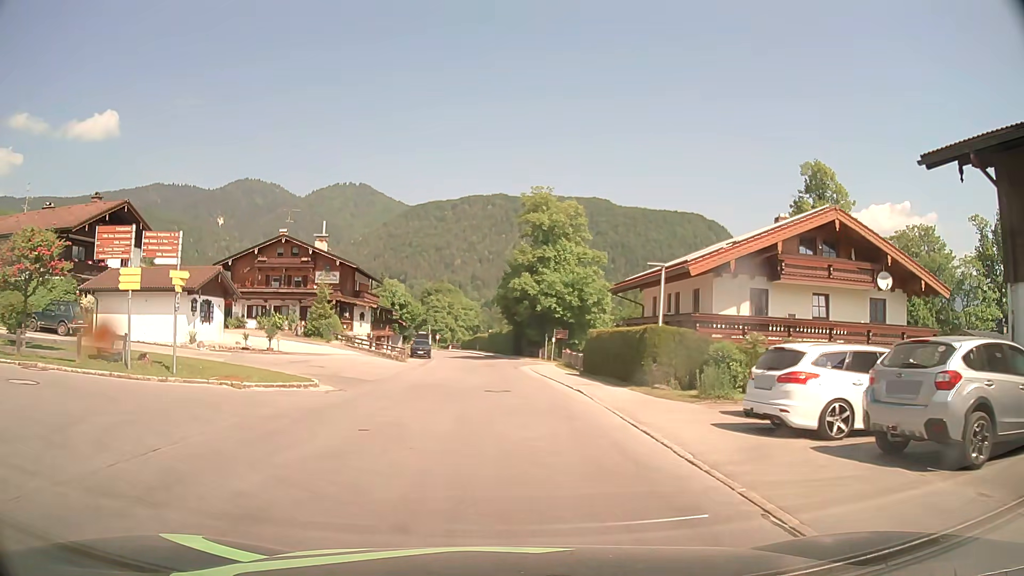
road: tertiary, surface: asphalt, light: Day
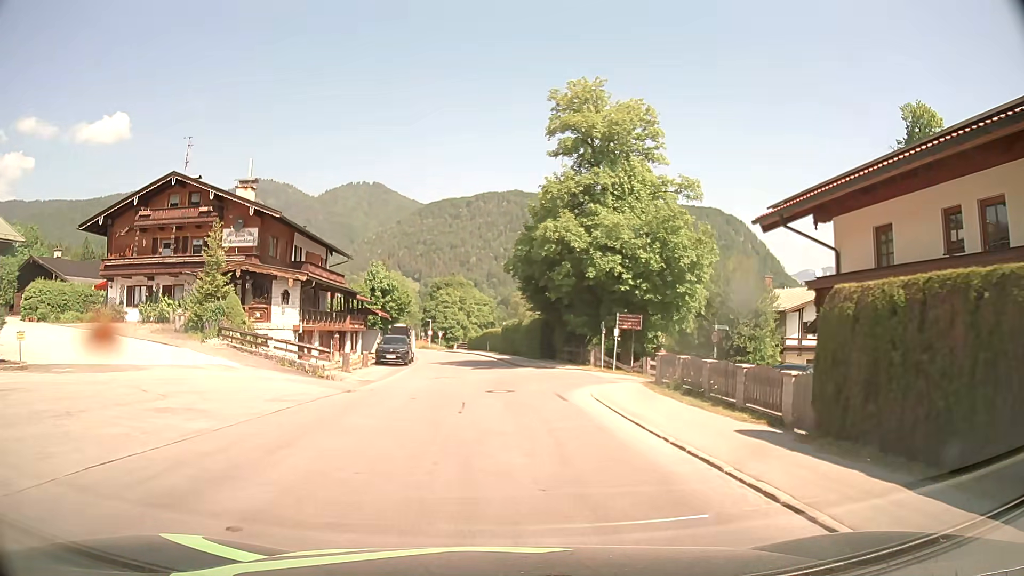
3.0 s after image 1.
(-0.1, +22.9) m; -1°
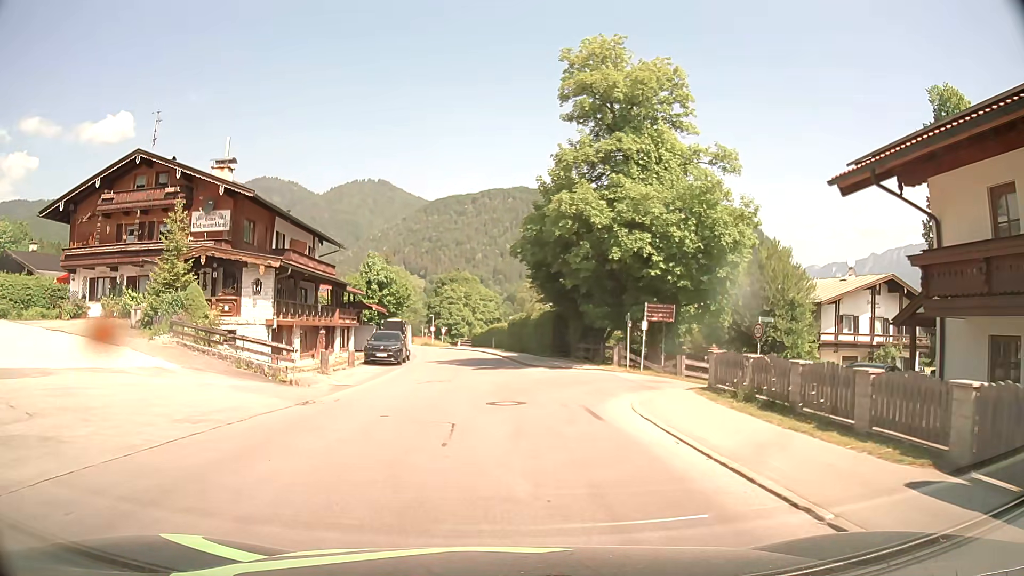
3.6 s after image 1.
(0.0, +4.6) m; -1°
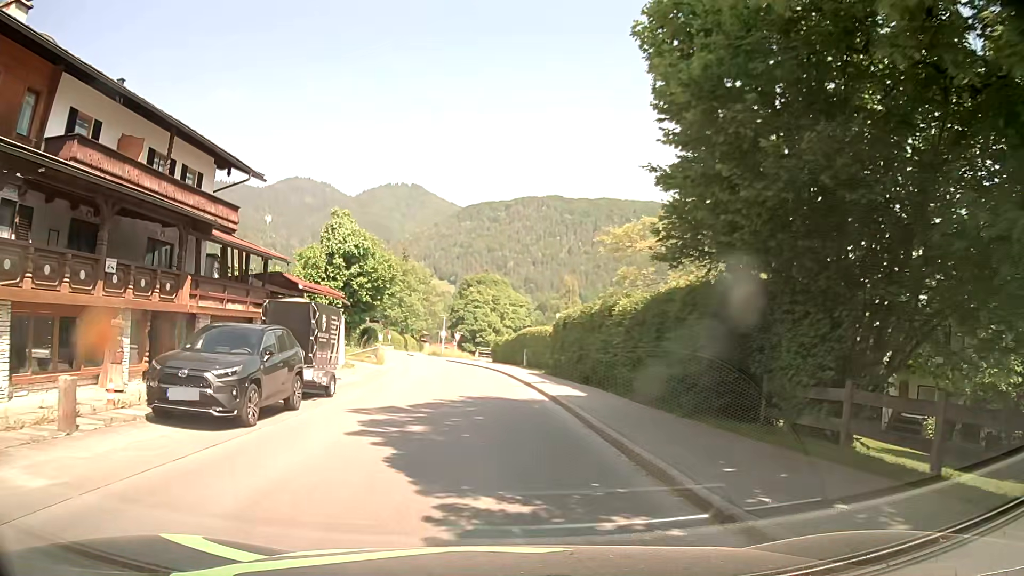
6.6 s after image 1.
(-0.5, +22.5) m; -3°
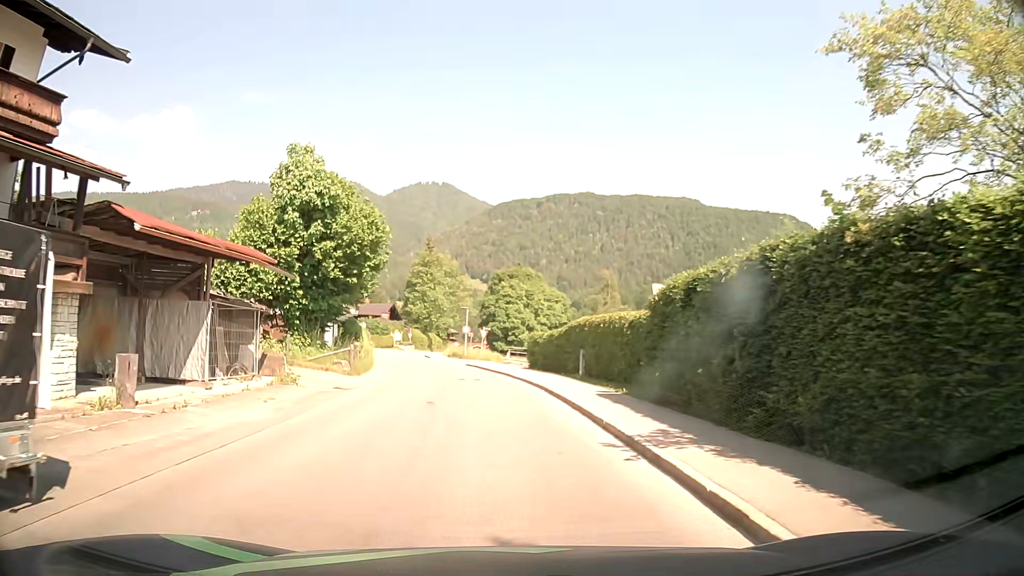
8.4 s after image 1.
(-0.3, +13.5) m; -2°
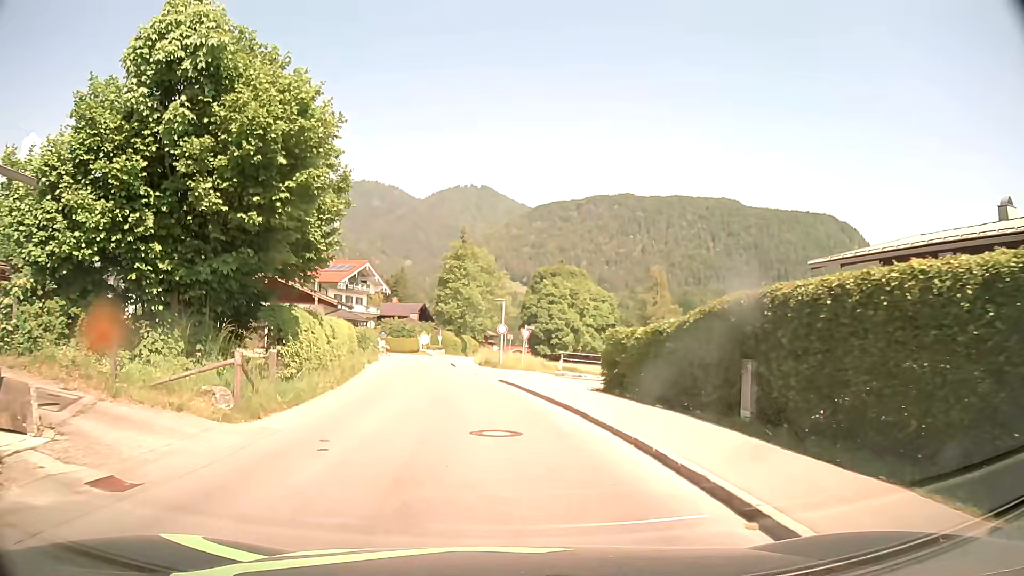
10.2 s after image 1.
(-0.5, +13.6) m; -4°
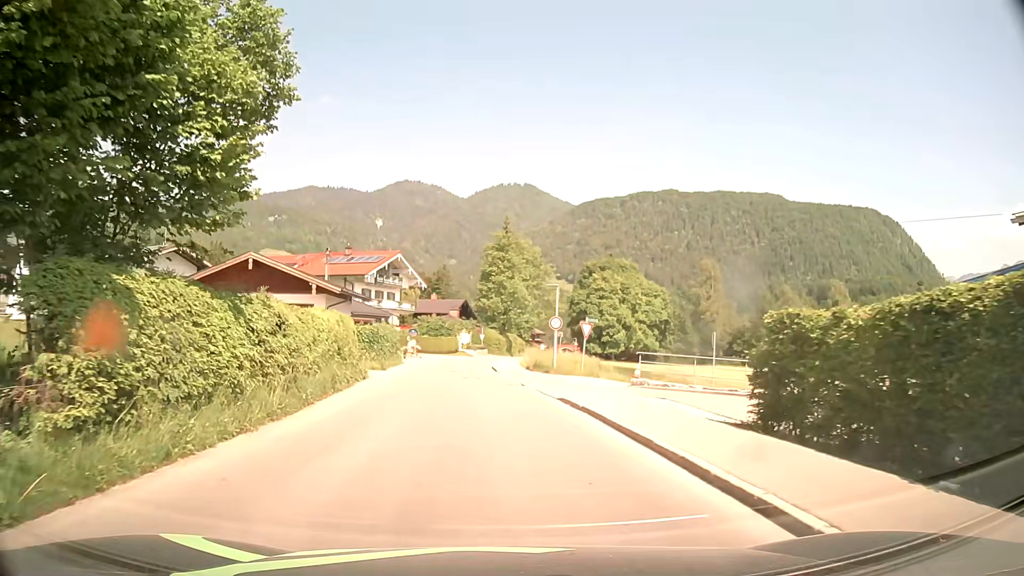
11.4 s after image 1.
(-0.3, +9.0) m; -4°
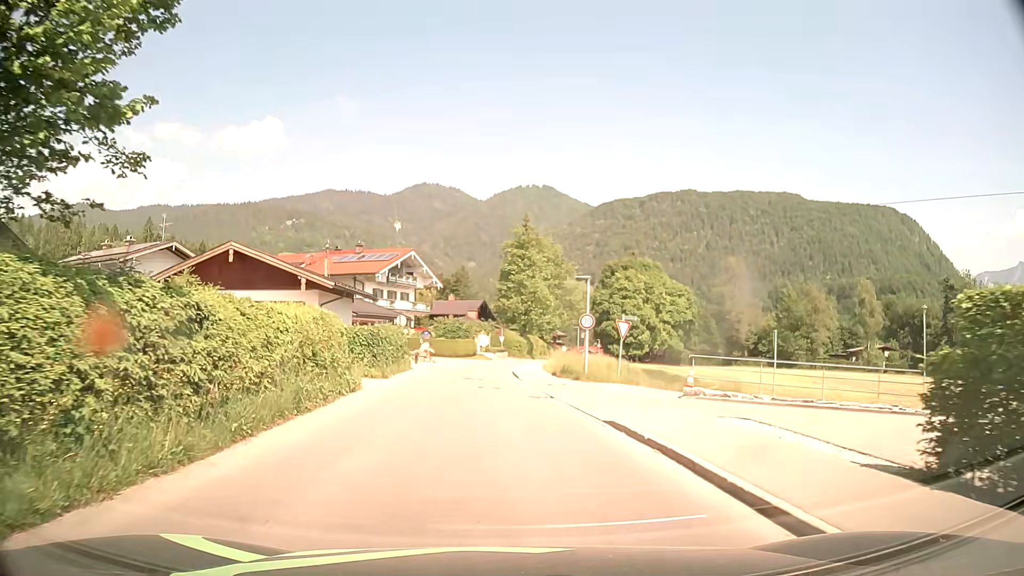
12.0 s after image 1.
(-0.1, +4.5) m; -1°
(0, +10) (-1, +20) (-2, +30) (-2, +40) (-1, +50) (+1, +60) (+3, +70) (+4, +79) (+6, +89) (+8, +99) m
